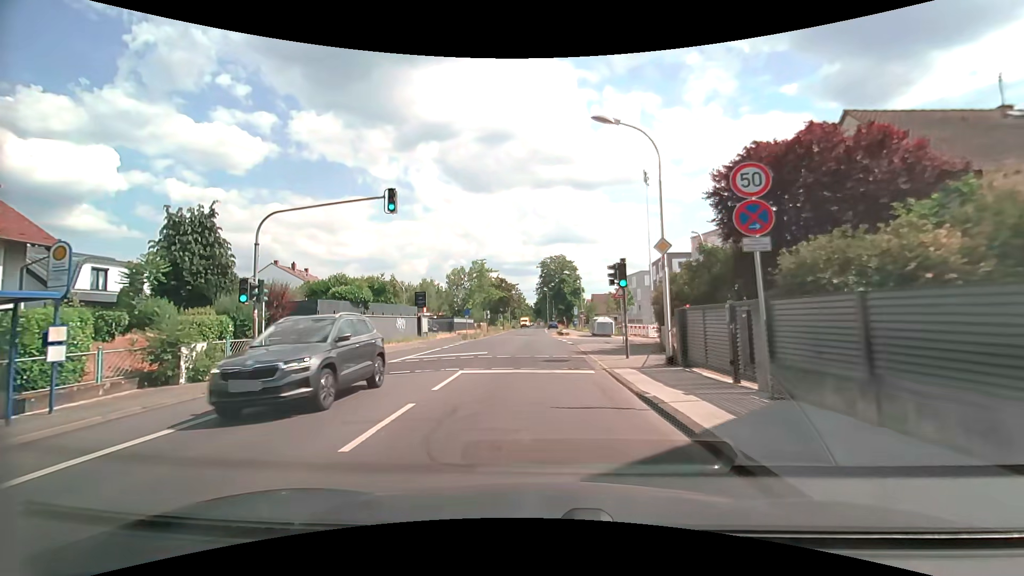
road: tertiary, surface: asphalt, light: Day
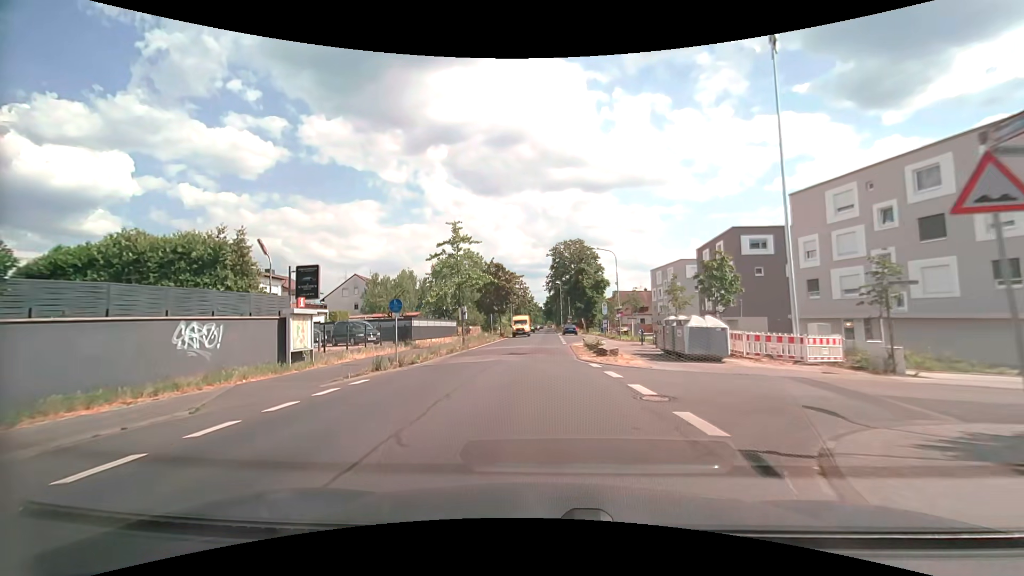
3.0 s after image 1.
(-0.2, +23.9) m; 0°
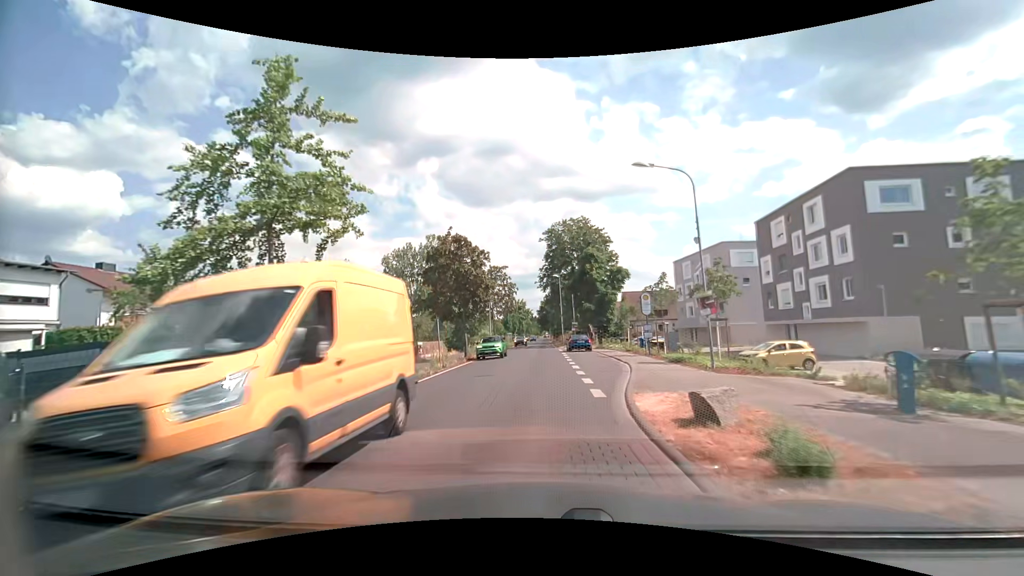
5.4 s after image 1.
(-0.2, +23.6) m; +1°
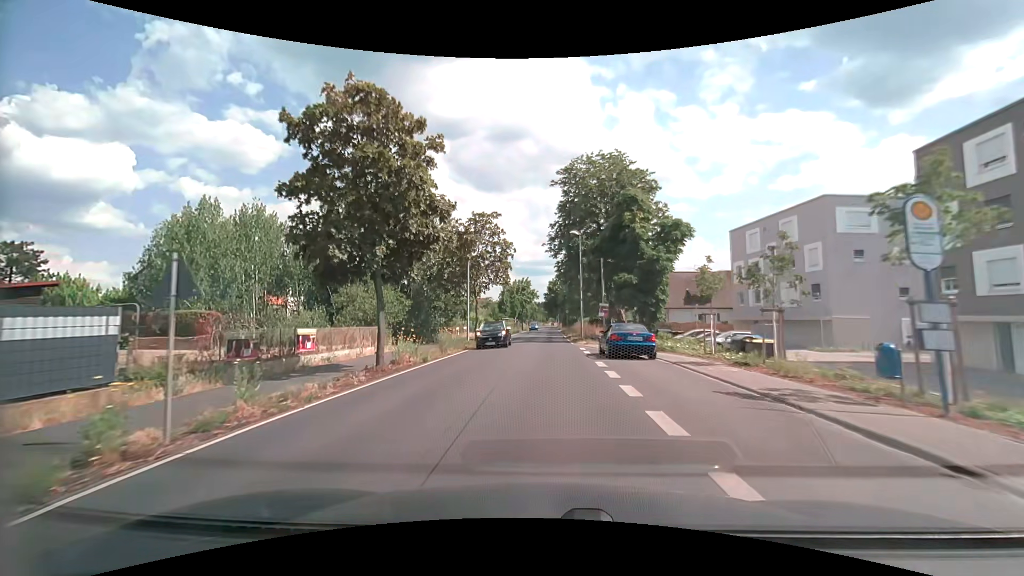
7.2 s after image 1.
(-0.5, +20.0) m; -2°
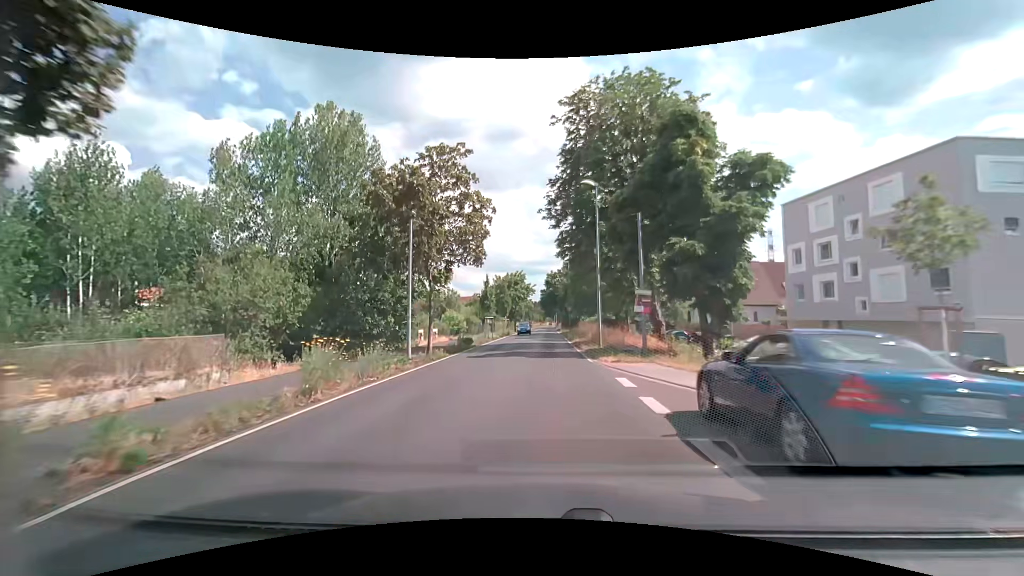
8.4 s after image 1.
(0.0, +13.8) m; +1°
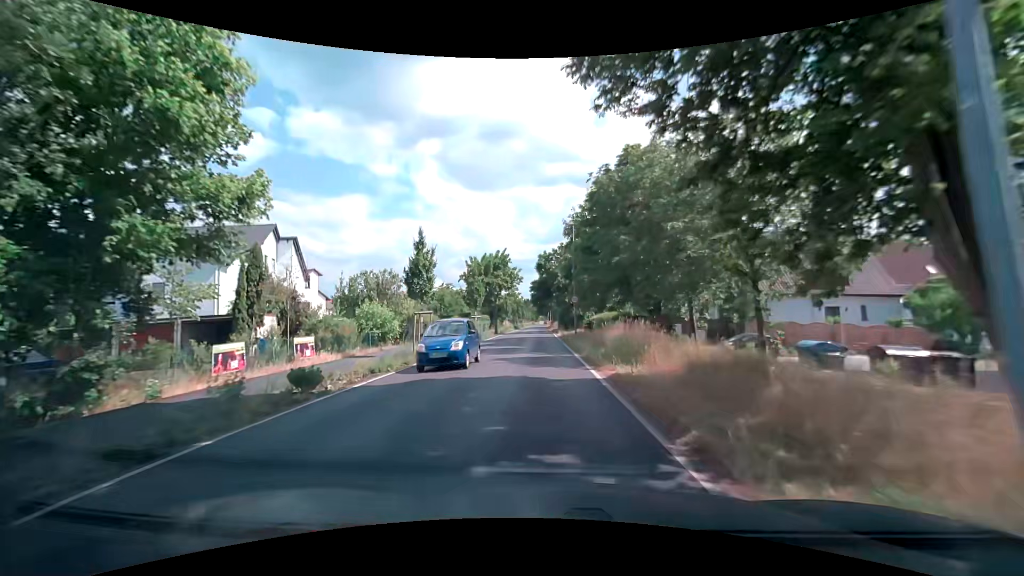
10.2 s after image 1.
(+0.2, +21.5) m; 0°
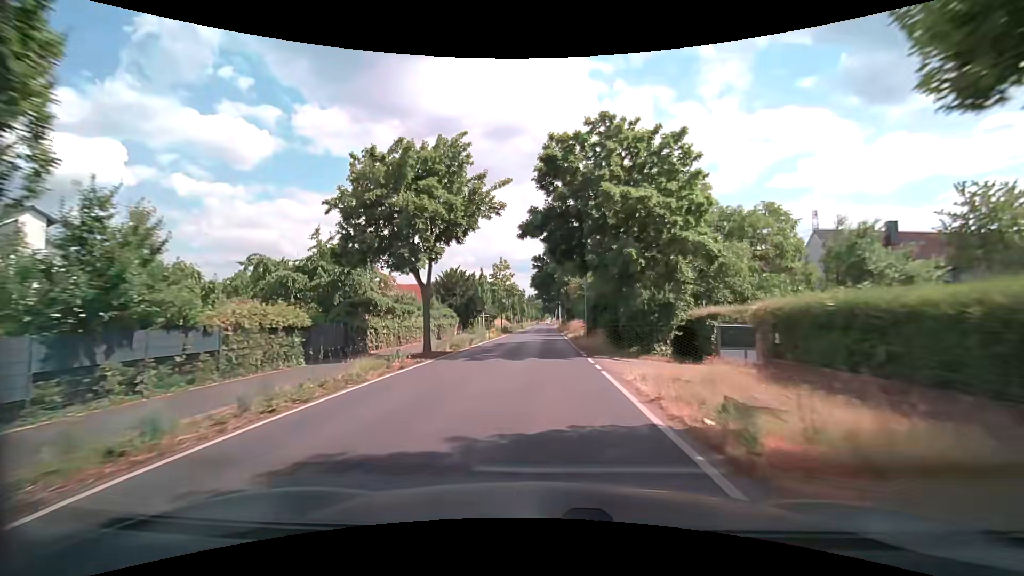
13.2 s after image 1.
(-0.2, +37.3) m; 0°
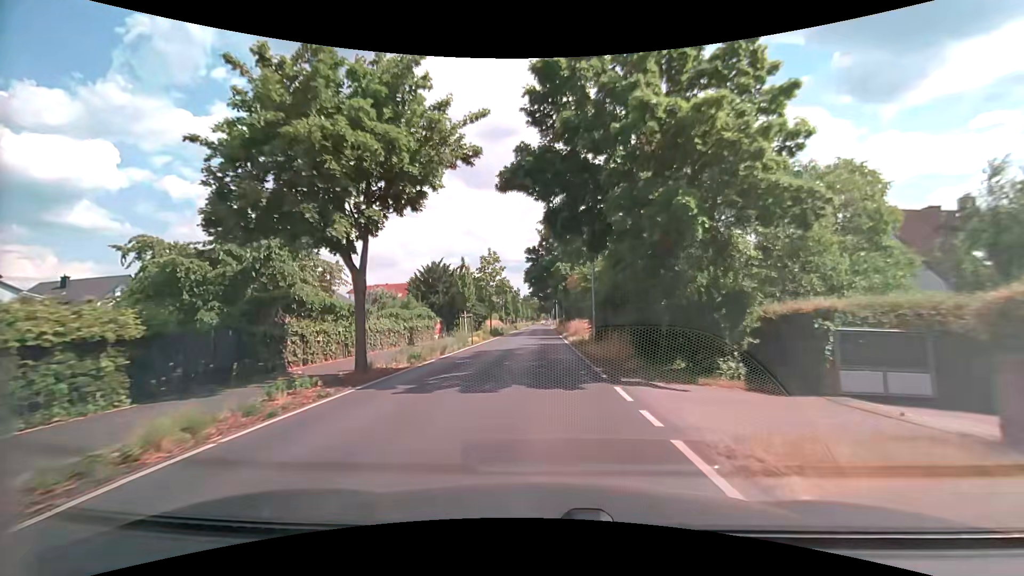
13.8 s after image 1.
(0.0, +7.4) m; 0°
(0, +10) (0, +20) (0, +30) (0, +40) (0, +50) (0, +60) (0, +70) (0, +80) (0, +90) (0, +100) m
